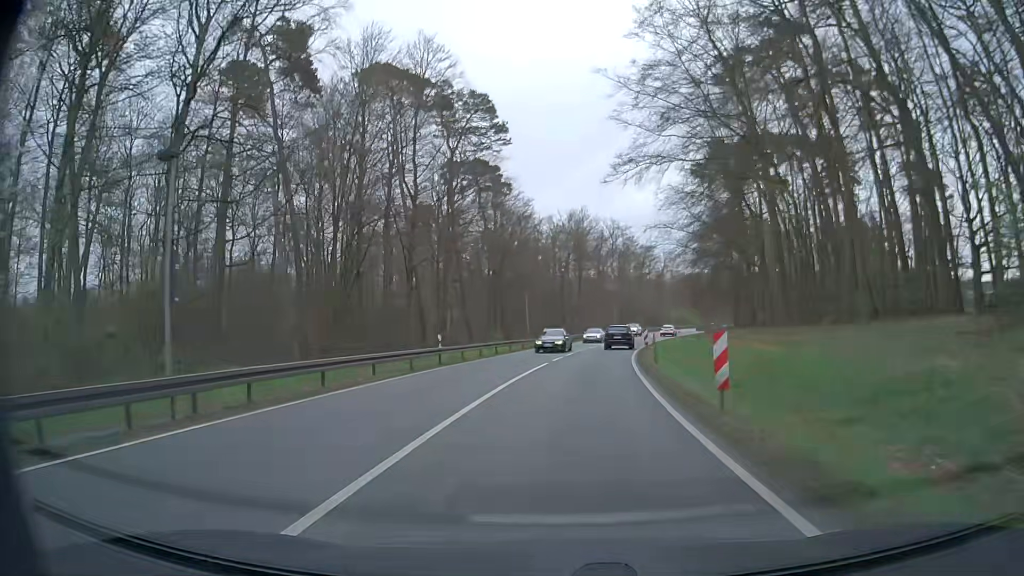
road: primary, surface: asphalt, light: Day
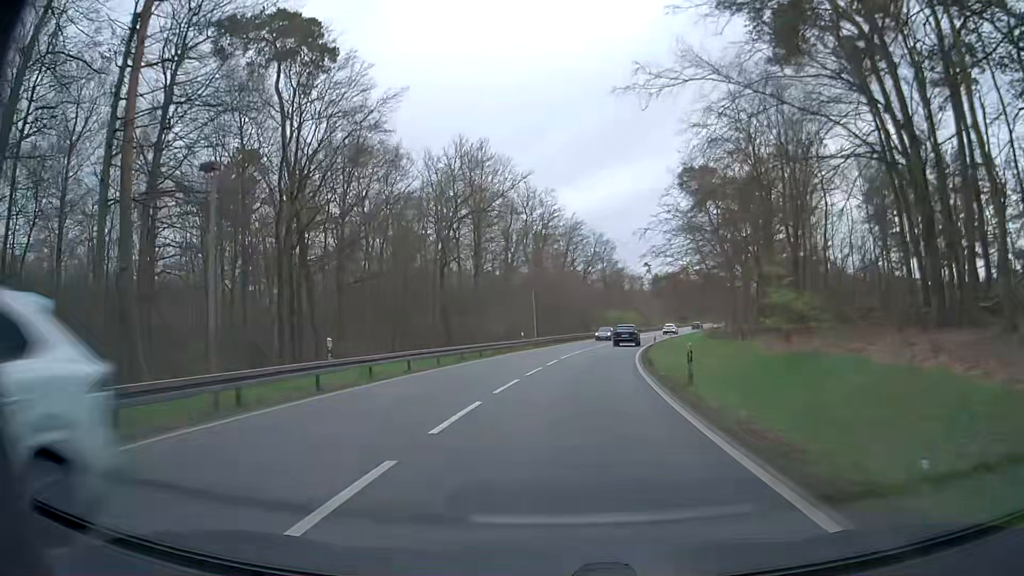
(+1.9, +40.1) m; +7°
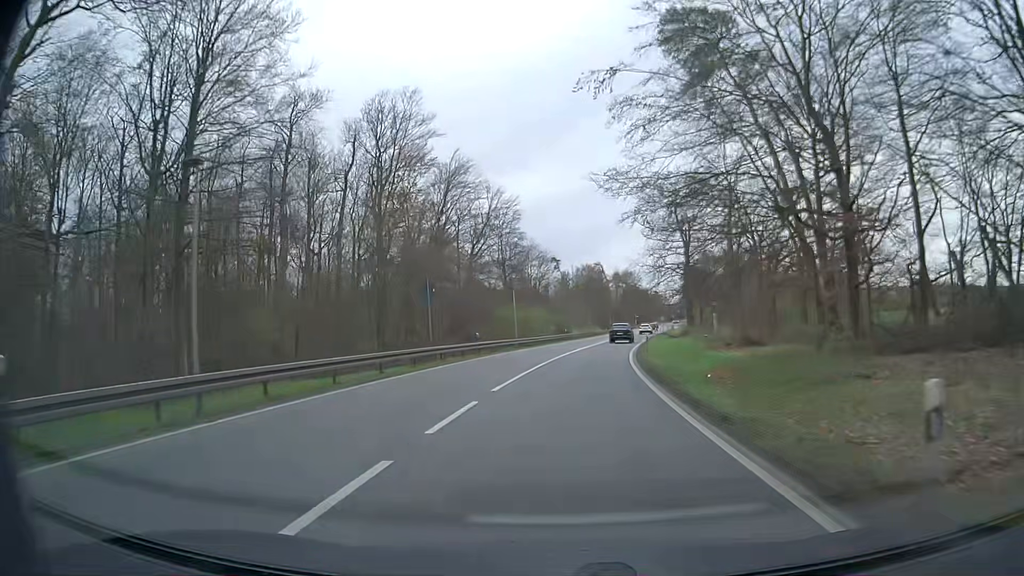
(+3.1, +42.0) m; +8°
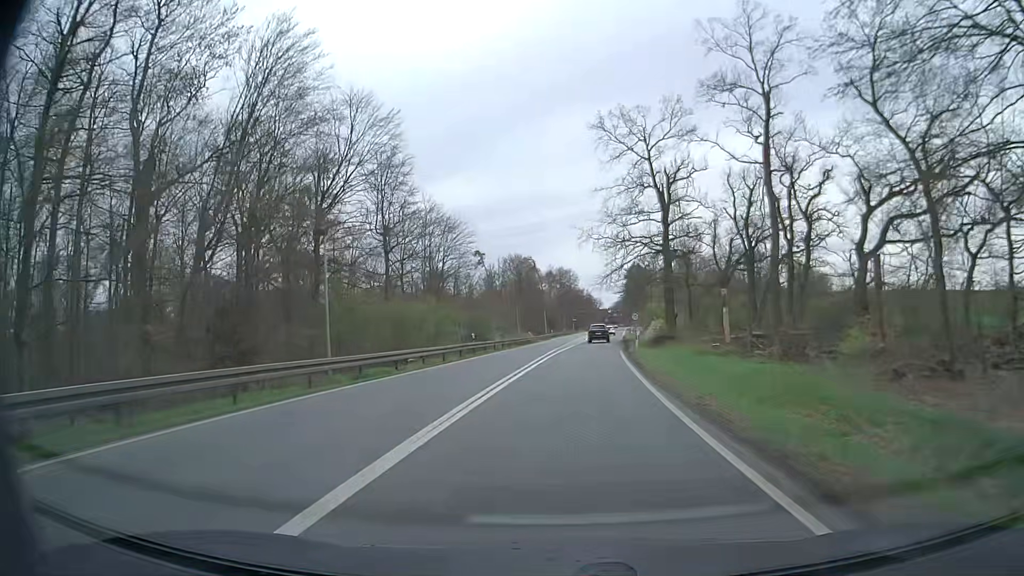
(+1.7, +32.4) m; +6°
(0, +10) (+1, +20) (+1, +30) (+2, +40) (+3, +50) (+4, +60) (+5, +70) (+6, +80) (+8, +90) (+9, +100) m
